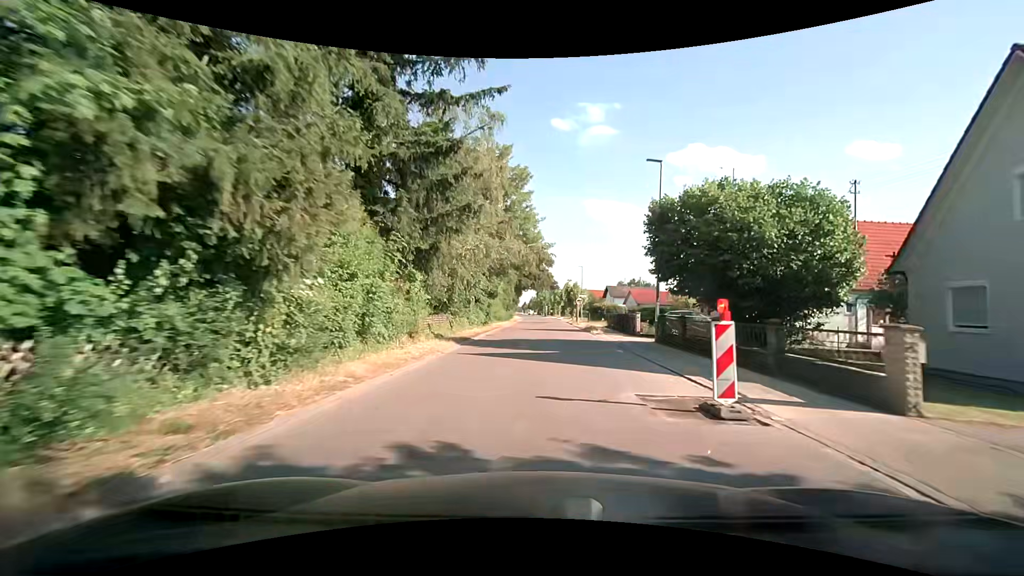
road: tertiary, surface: asphalt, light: Day
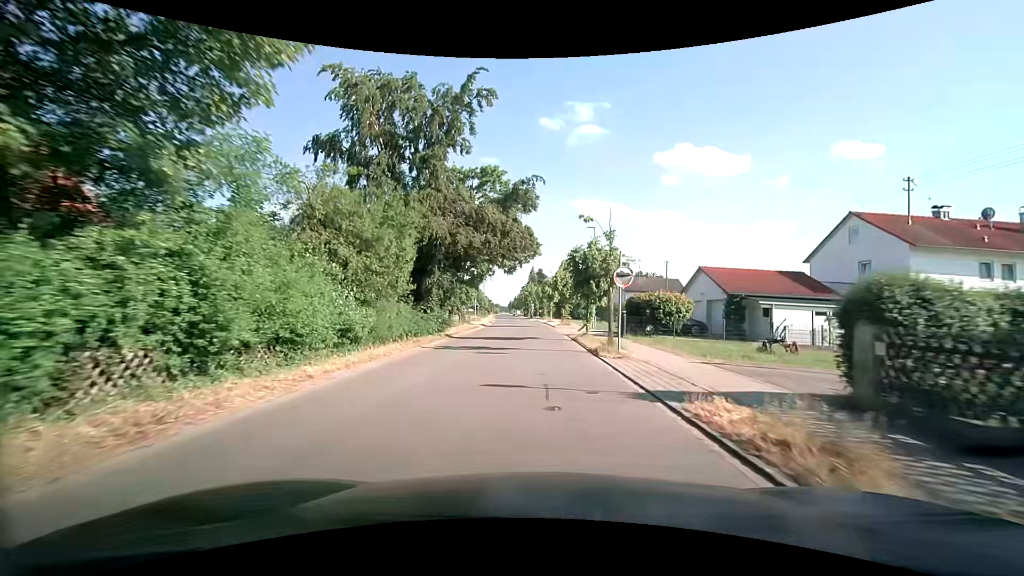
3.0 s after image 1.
(+1.6, +35.5) m; +1°
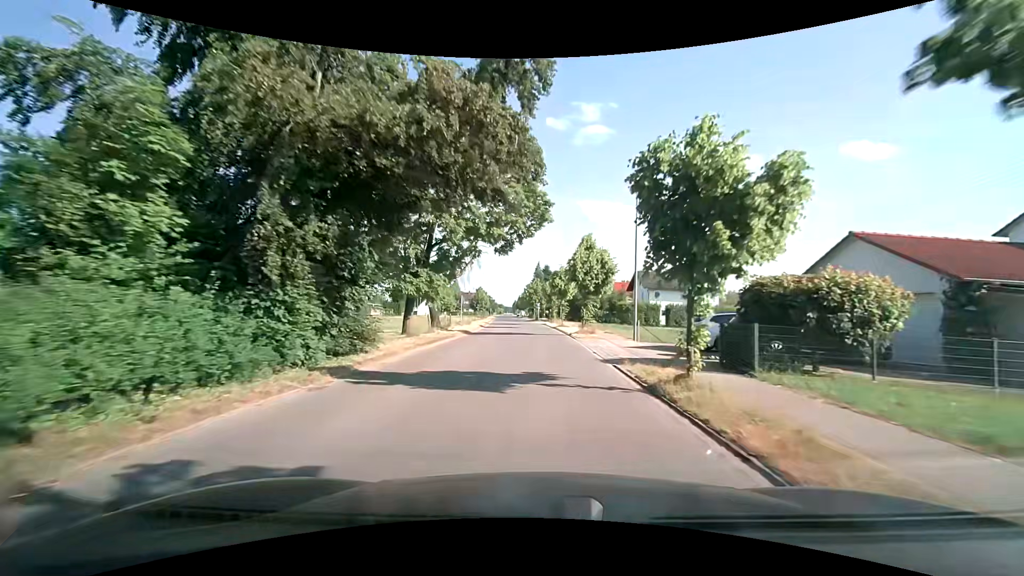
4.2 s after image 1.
(+0.1, +14.8) m; 0°
(0, +10) (0, +20) (0, +30) (-1, +40) (-1, +50) (-1, +60) (-2, +70) (-3, +80) (-3, +90) (-4, +100) m
